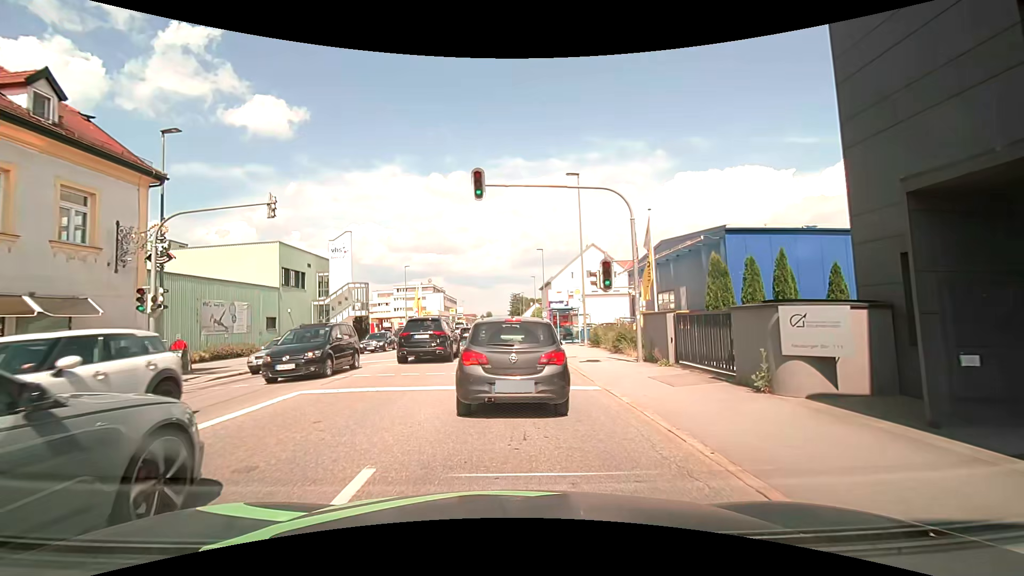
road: tertiary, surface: asphalt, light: Day
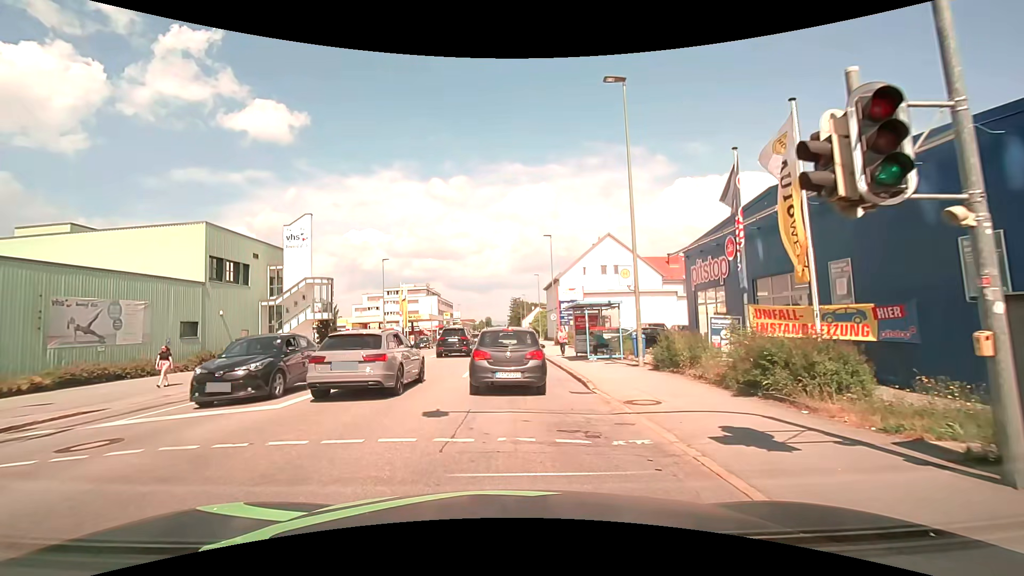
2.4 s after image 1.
(-0.1, +12.0) m; 0°
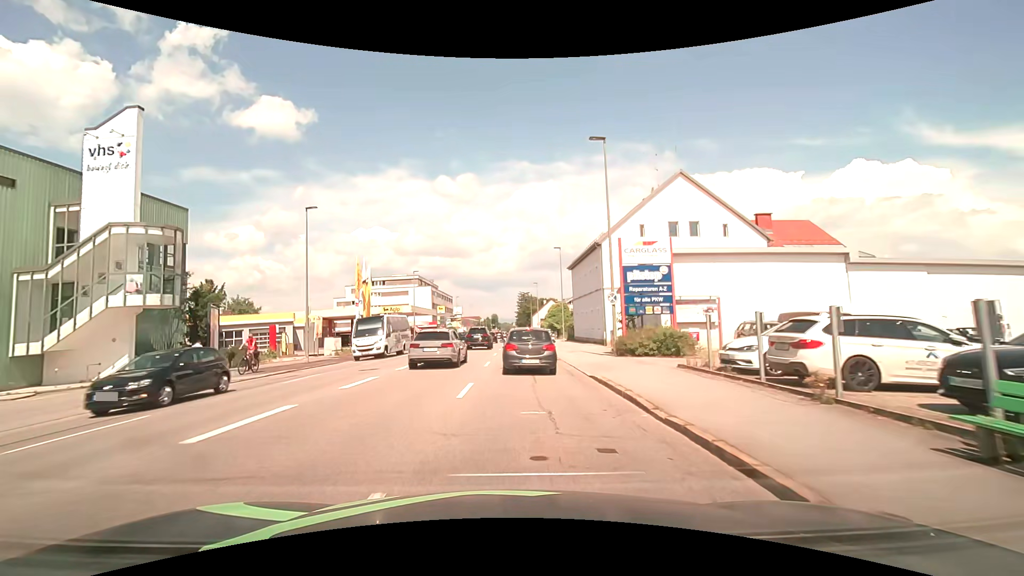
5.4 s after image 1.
(-0.3, +24.0) m; -1°
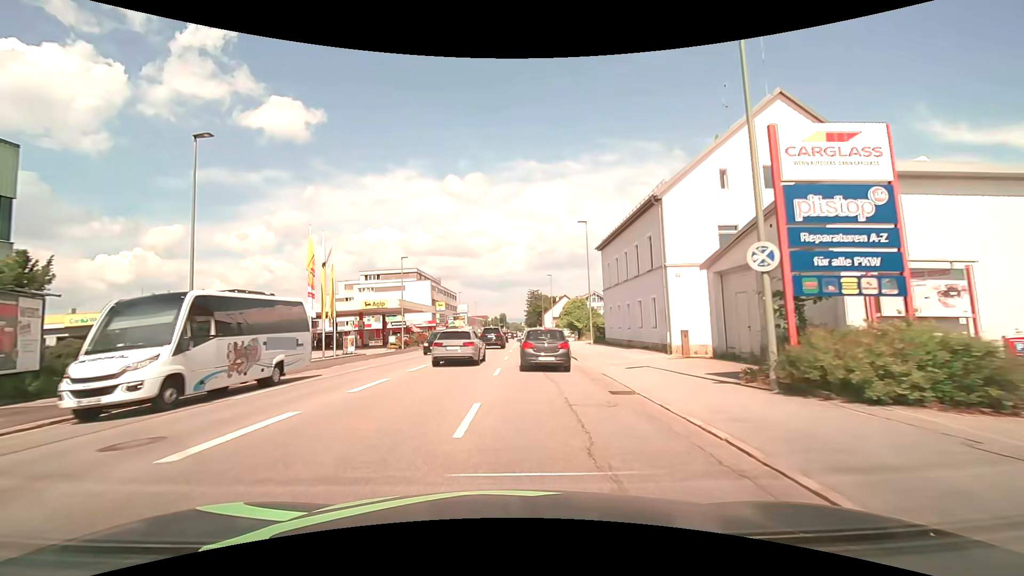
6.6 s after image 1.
(-0.1, +13.2) m; -1°
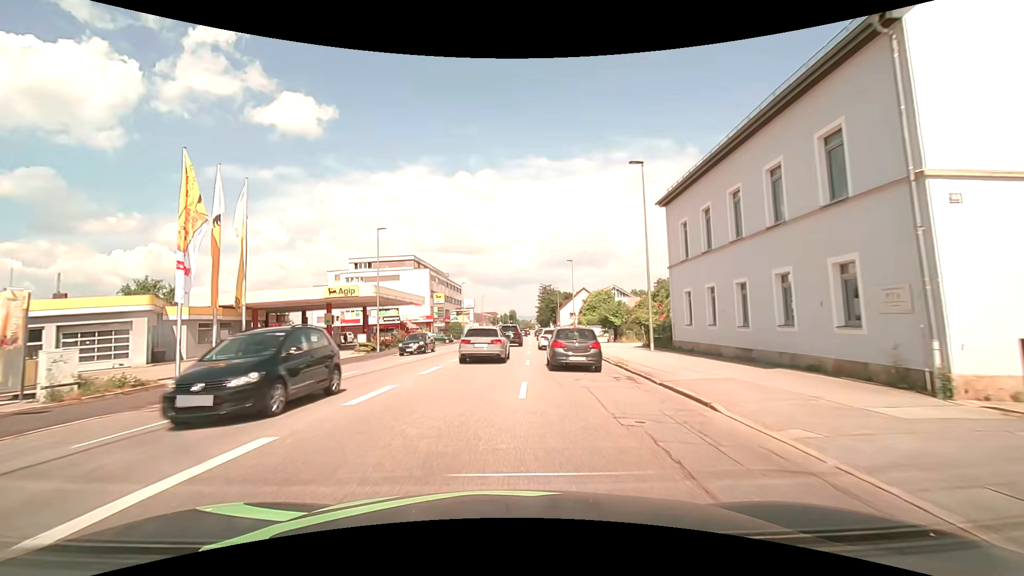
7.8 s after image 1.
(-0.2, +14.6) m; -1°
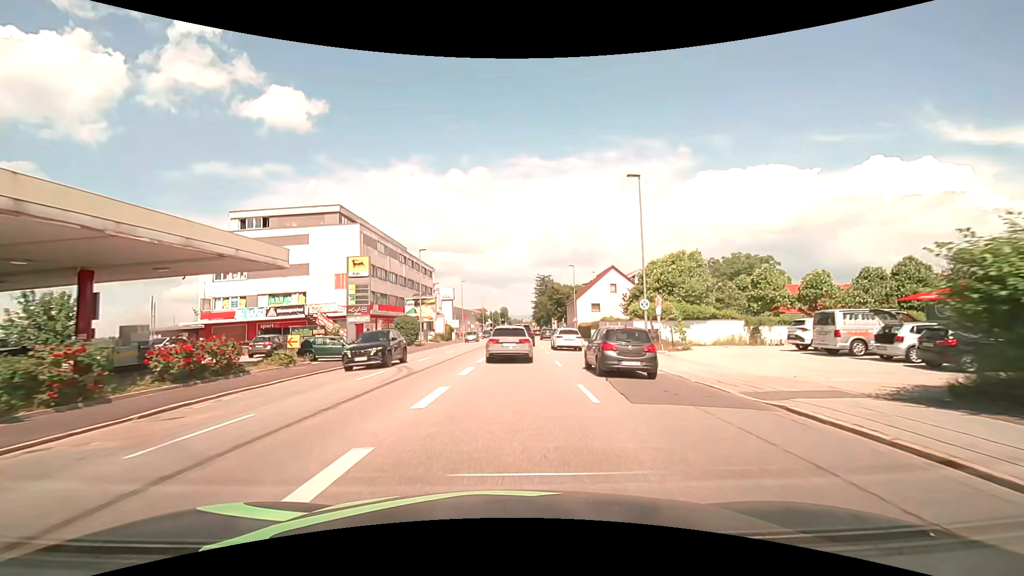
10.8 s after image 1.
(+0.2, +36.8) m; +1°
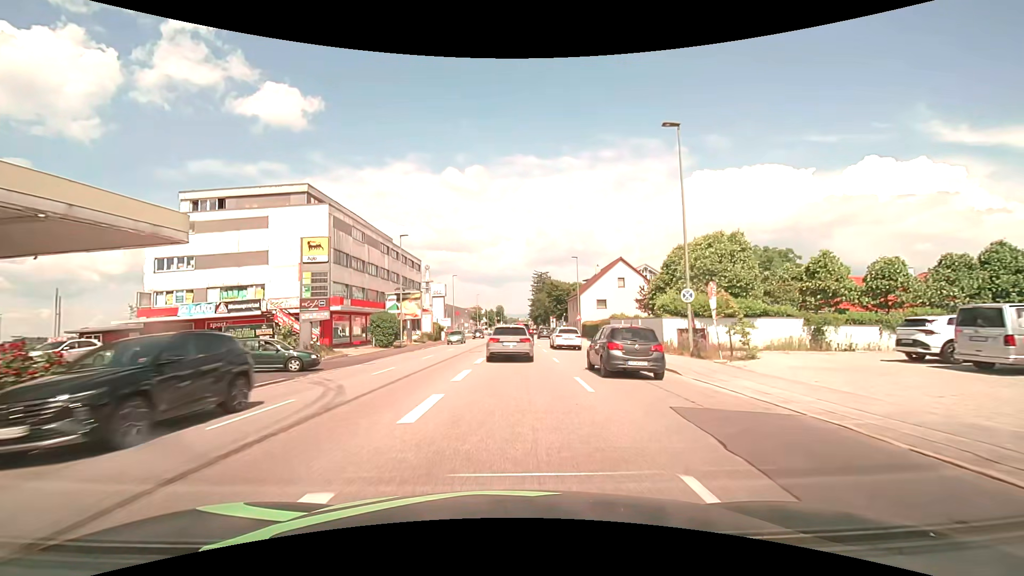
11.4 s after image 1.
(0.0, +7.5) m; 0°
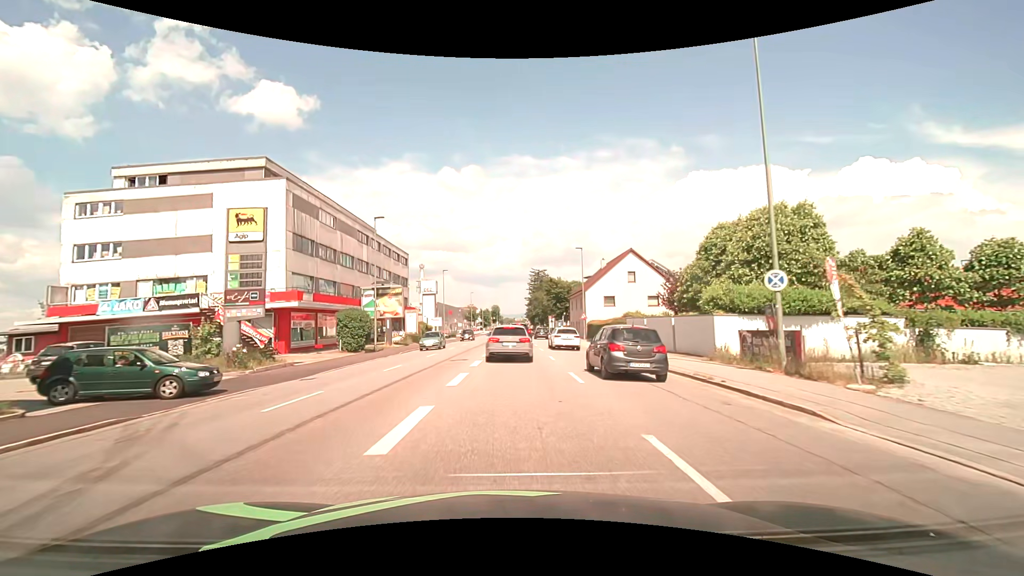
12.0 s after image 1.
(+0.1, +7.3) m; +1°
(0, +10) (0, +20) (0, +30) (0, +40) (0, +50) (0, +60) (+1, +70) (+1, +80) (+1, +90) (+1, +100) m
